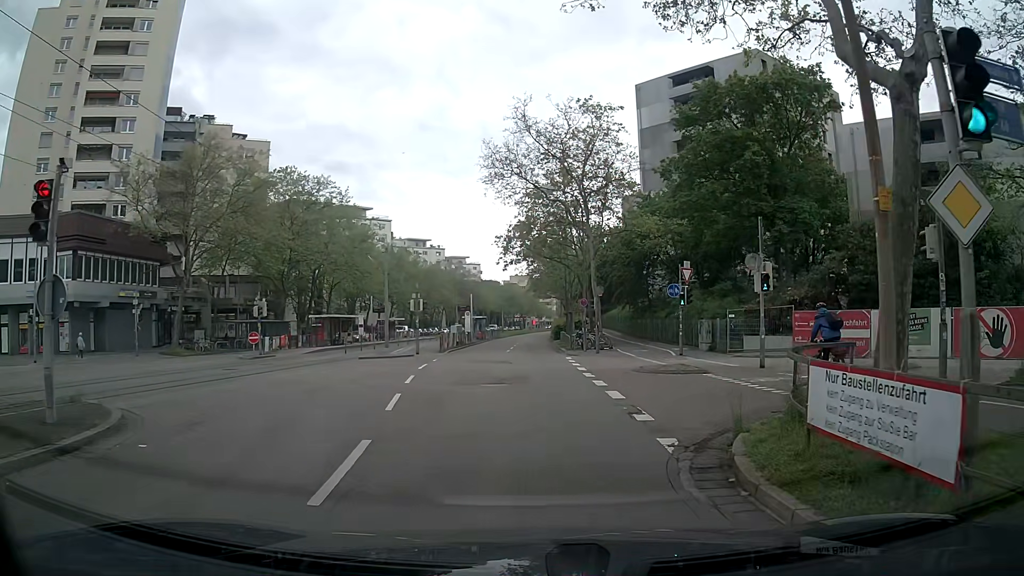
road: tertiary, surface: asphalt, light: Day
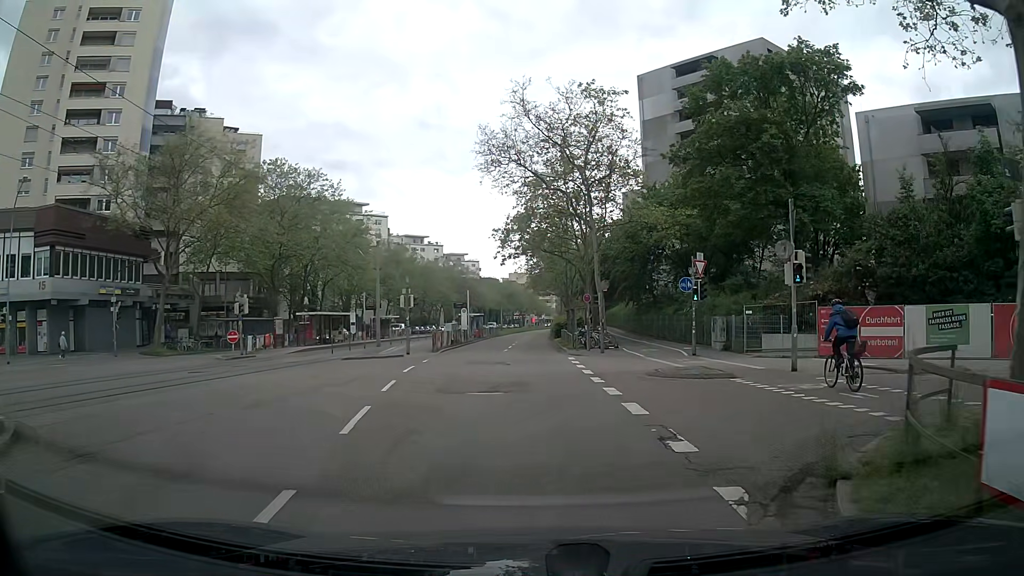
(-0.1, +2.8) m; -2°
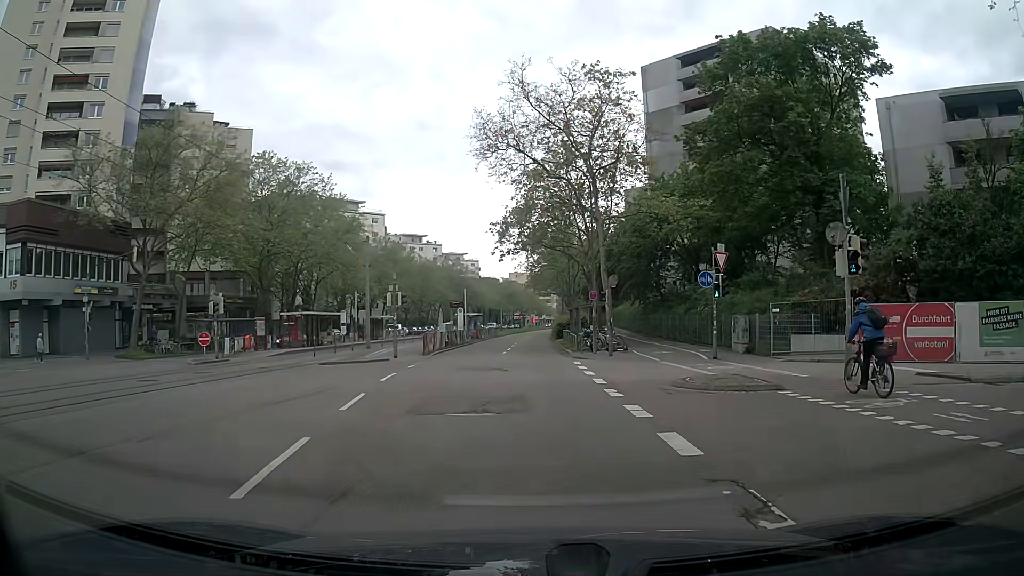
(0.0, +3.4) m; 0°
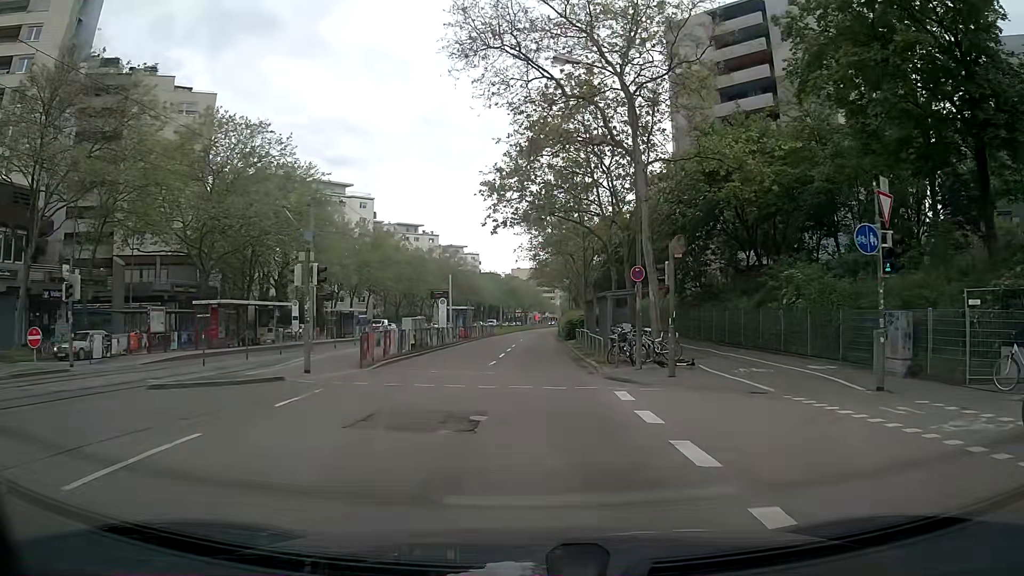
(0.0, +12.8) m; 0°
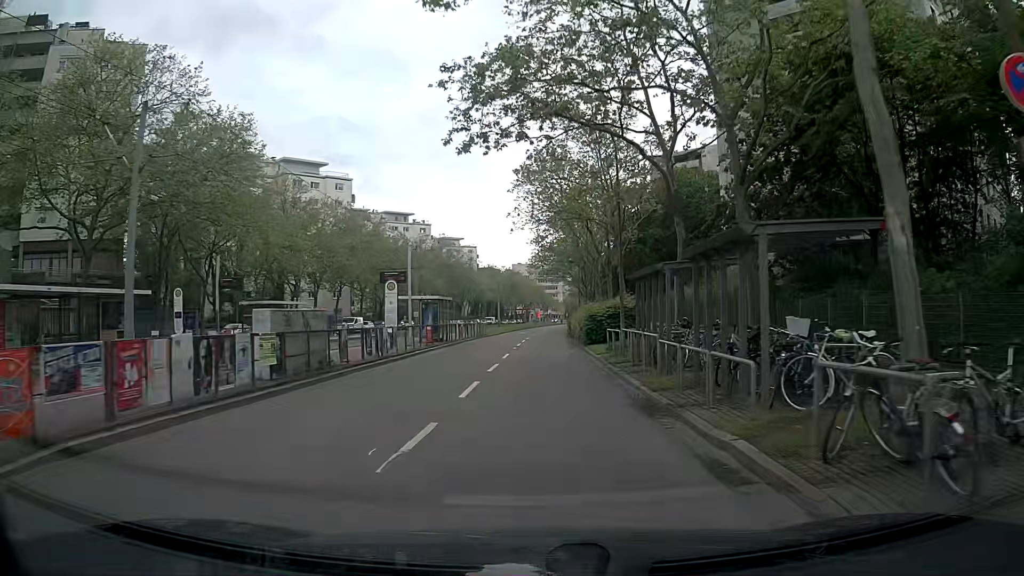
(0.0, +16.4) m; 0°
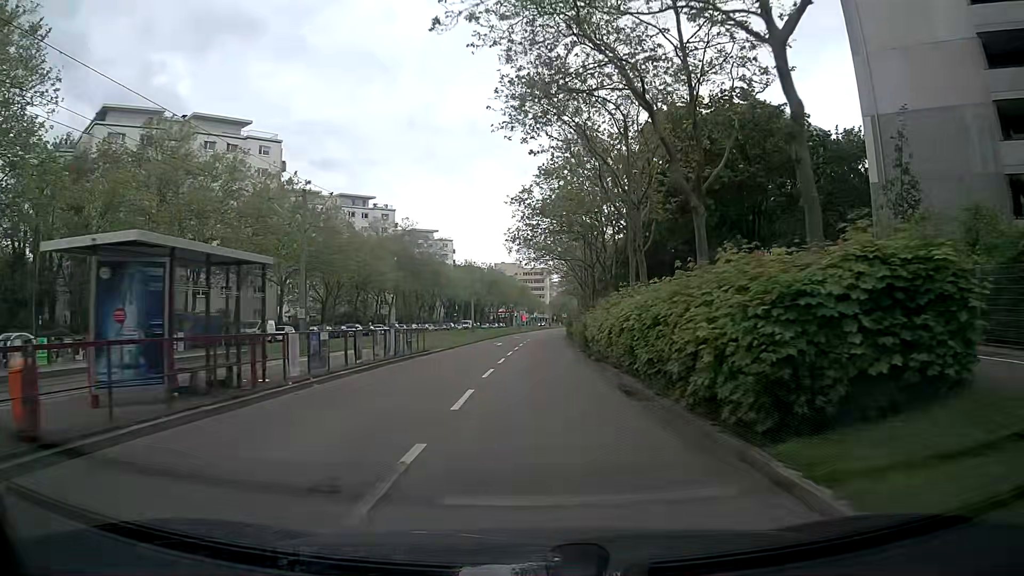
(+0.3, +26.2) m; +2°
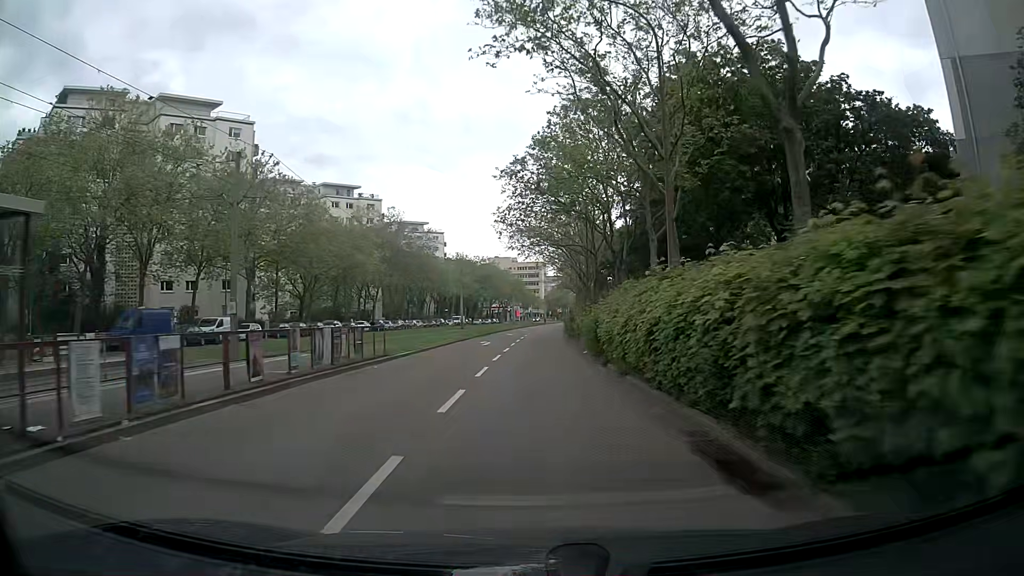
(0.0, +7.1) m; 0°
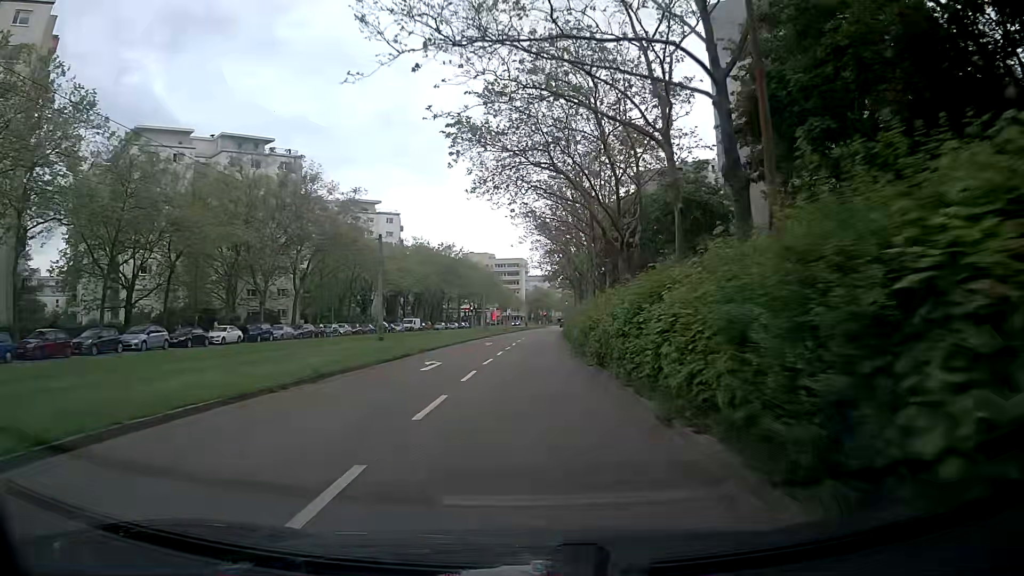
(+0.7, +36.5) m; +1°
(0, +10) (0, +20) (+1, +30) (+1, +40) (+1, +50) (+2, +60) (+2, +70) (+3, +80) (+4, +90) (+5, +100) m
